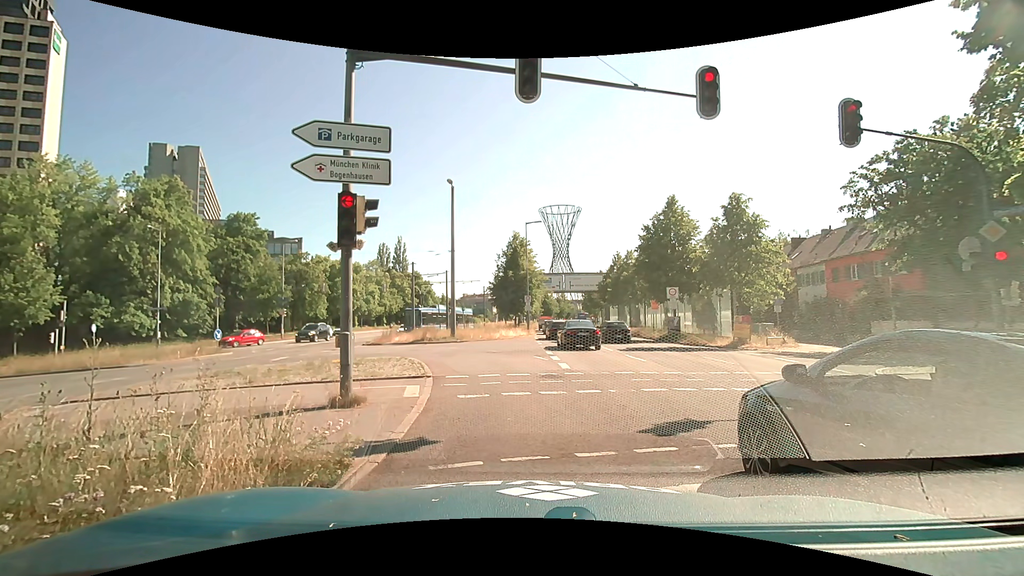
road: primary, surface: asphalt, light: Day
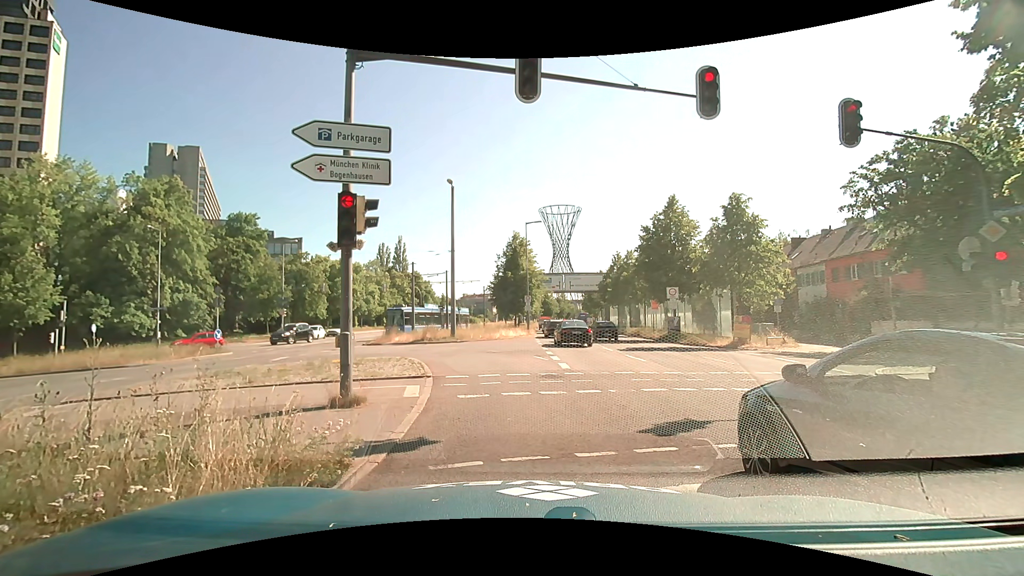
(0.0, 0.0) m; 0°
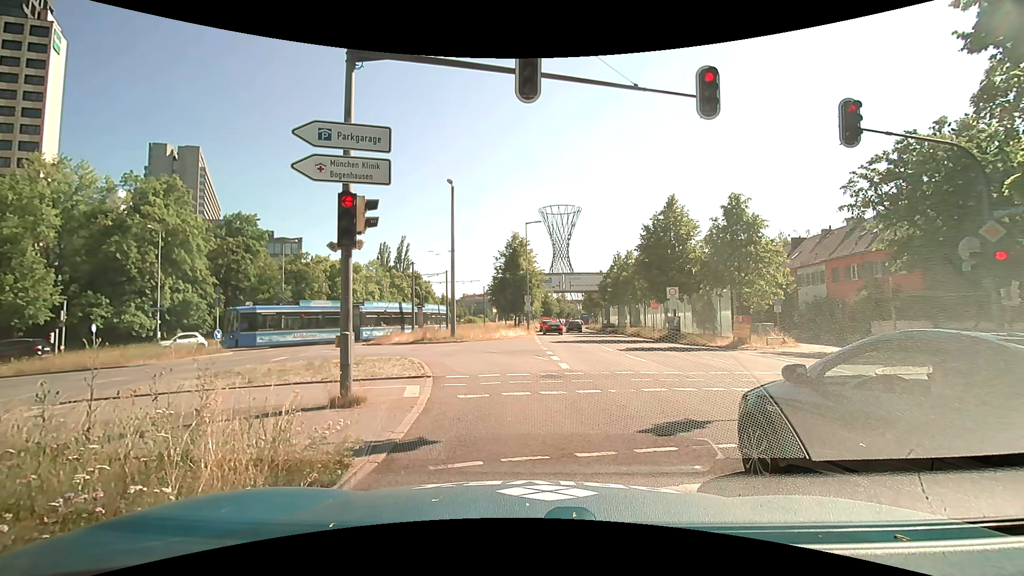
(0.0, 0.0) m; 0°
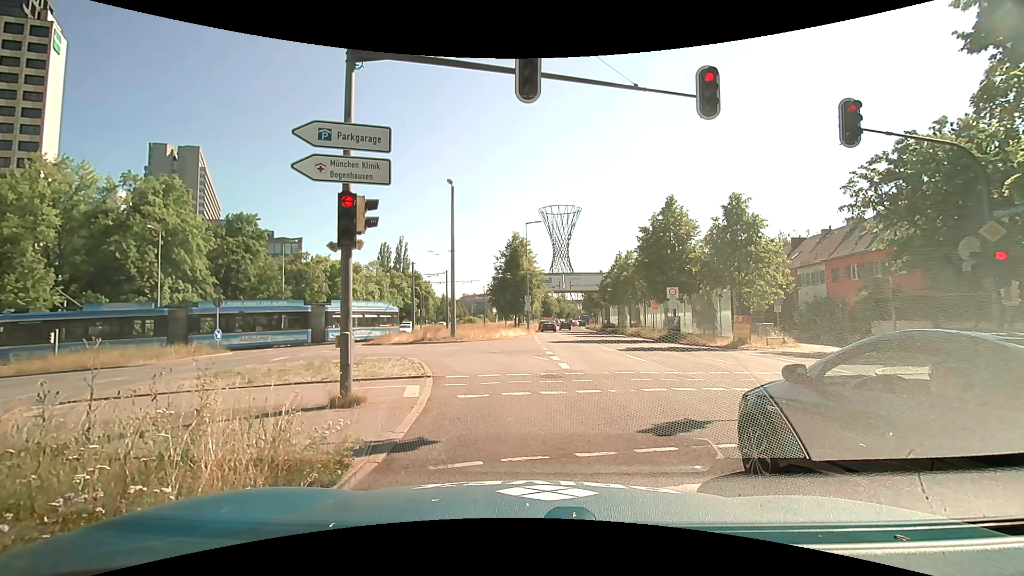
(0.0, 0.0) m; 0°
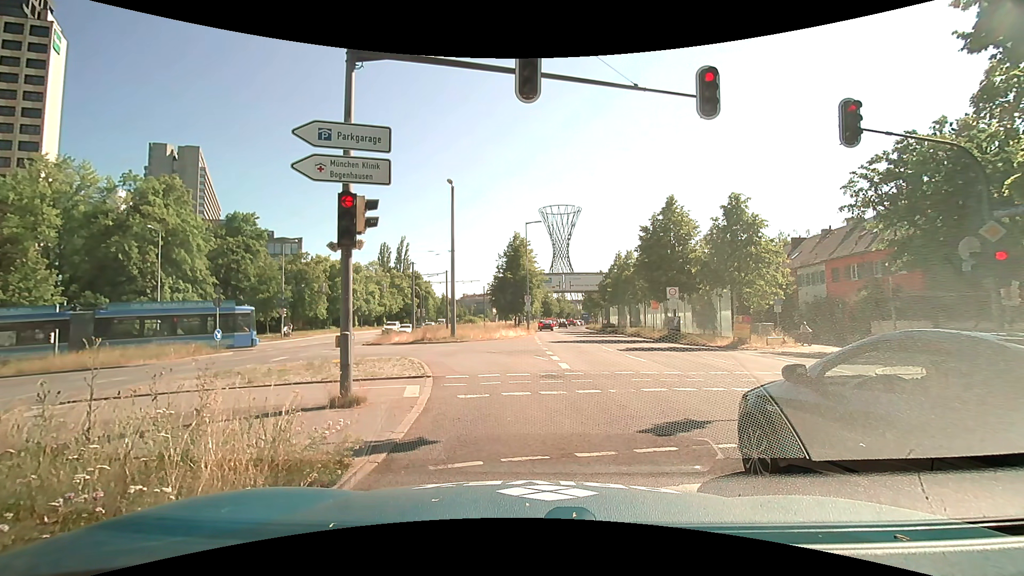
(0.0, 0.0) m; 0°
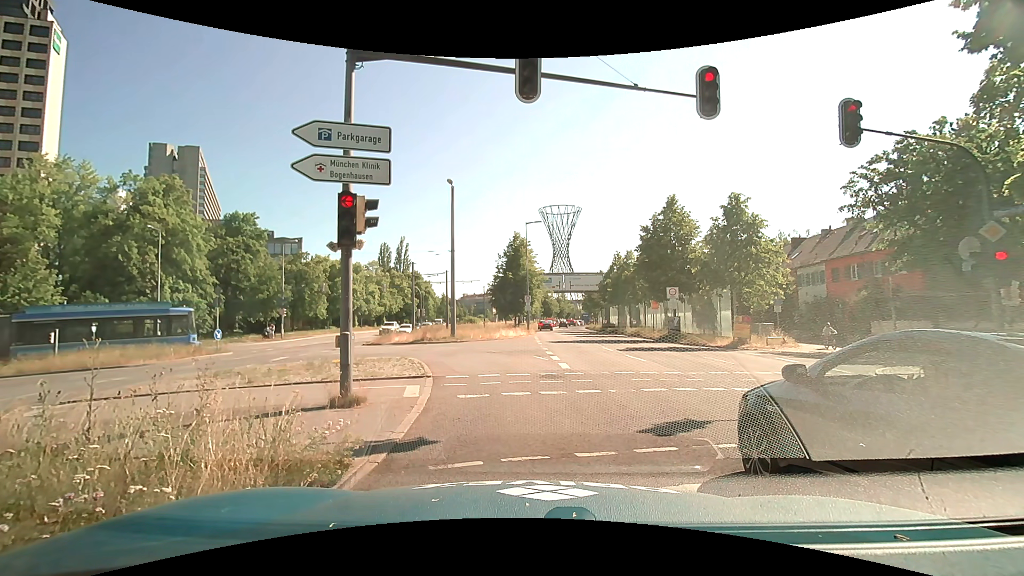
(0.0, 0.0) m; 0°
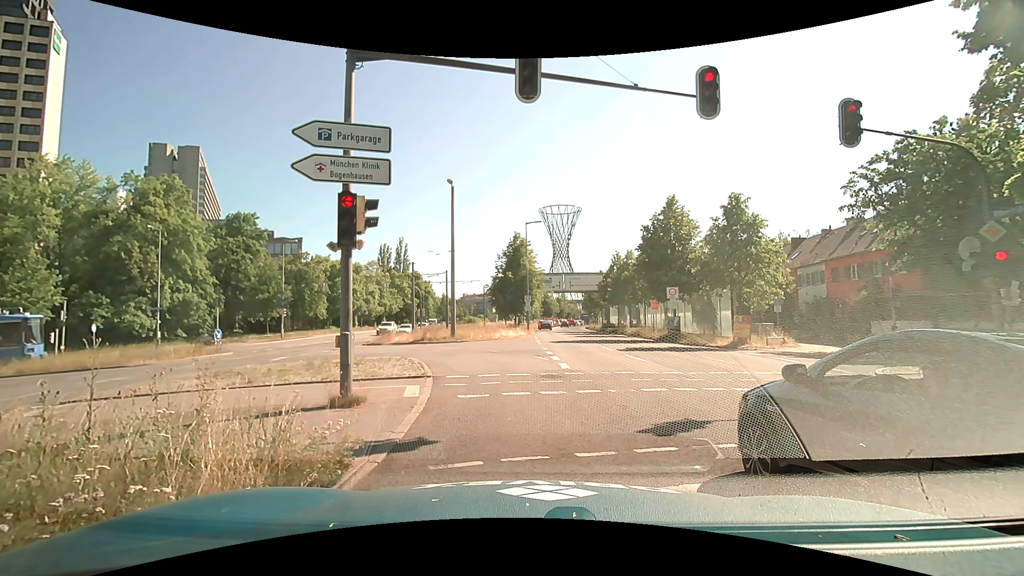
(0.0, 0.0) m; 0°
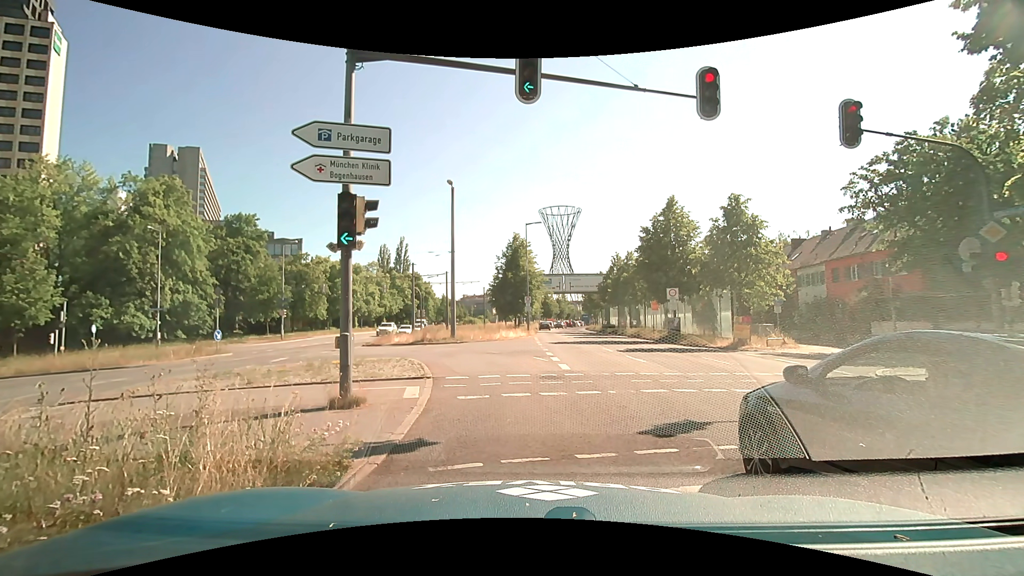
(0.0, 0.0) m; 0°
(0, +10) (-3, +20) (-9, +27) (-18, +33) (-28, +34) (-37, +32) (-47, +30) (-57, +28) (-67, +27) (-77, +25) m
